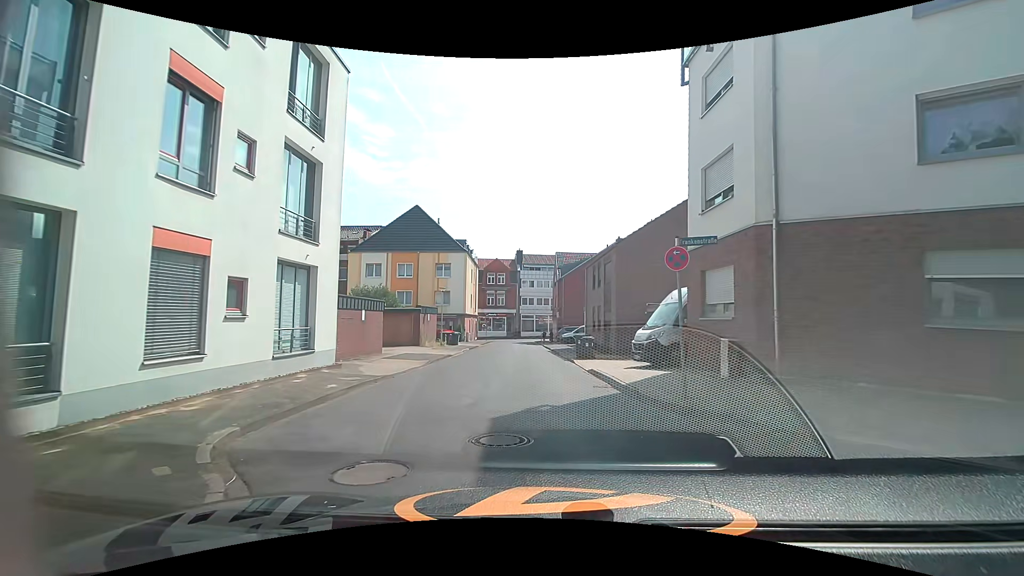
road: residential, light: Day
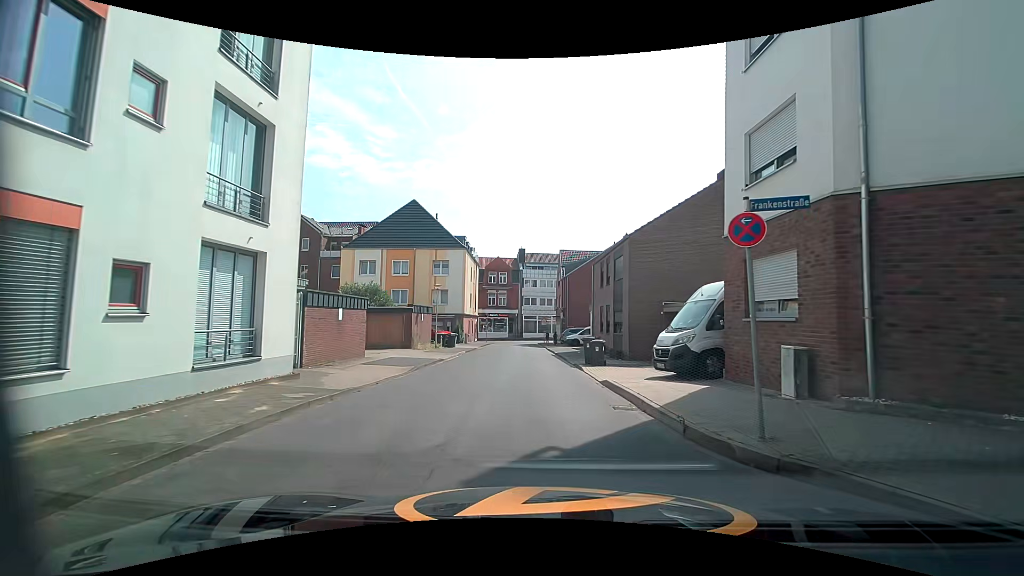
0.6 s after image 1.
(0.0, +2.8) m; -1°
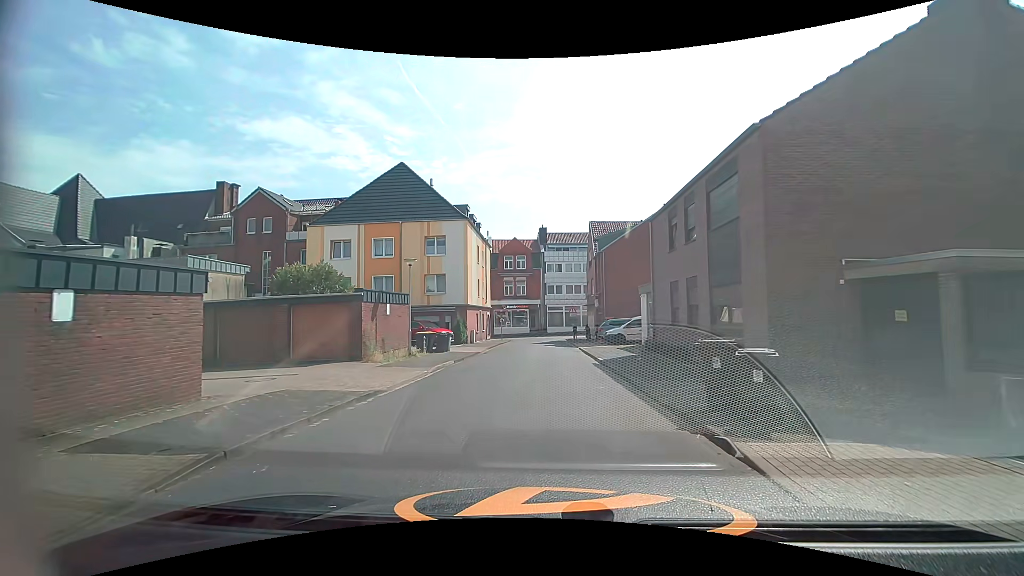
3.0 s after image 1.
(-0.2, +12.1) m; -1°
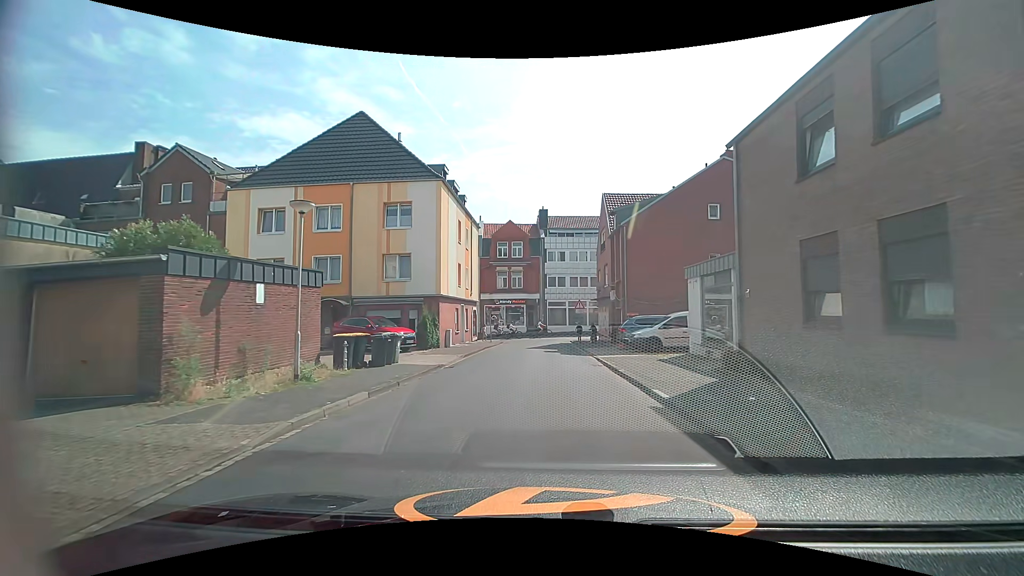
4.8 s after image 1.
(-0.3, +9.8) m; -1°
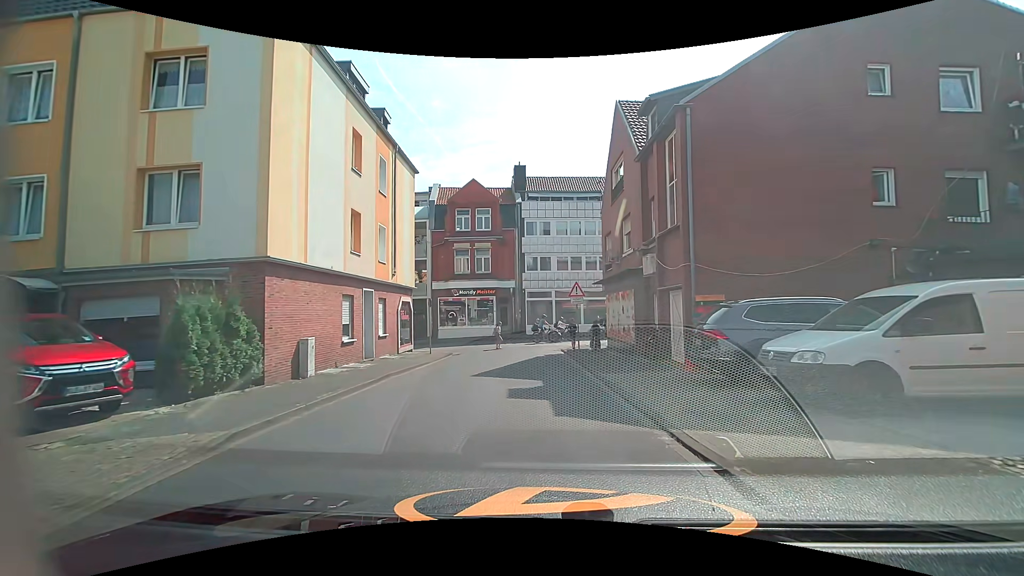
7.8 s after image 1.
(+0.2, +15.5) m; +2°
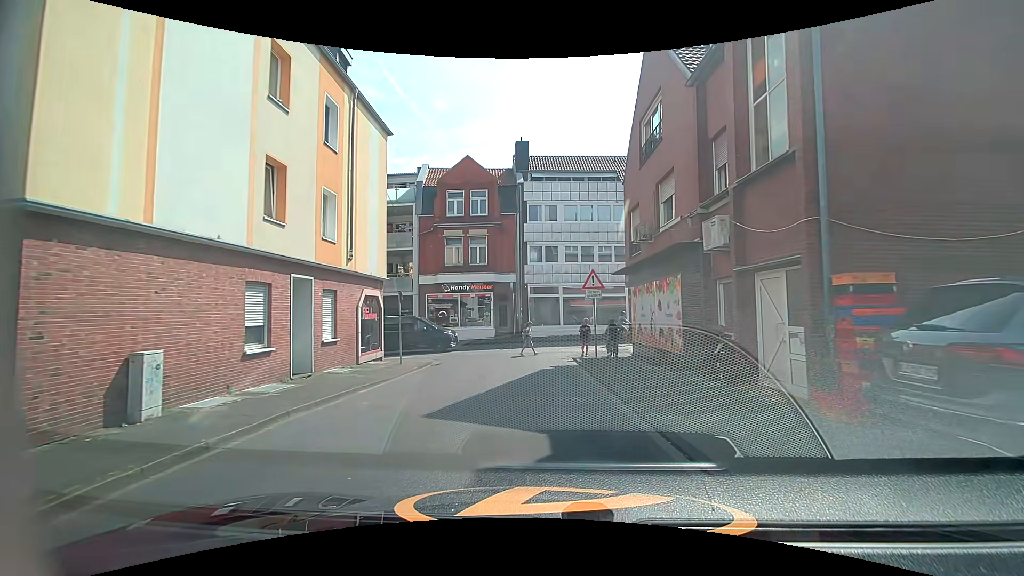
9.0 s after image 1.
(0.0, +5.6) m; -1°
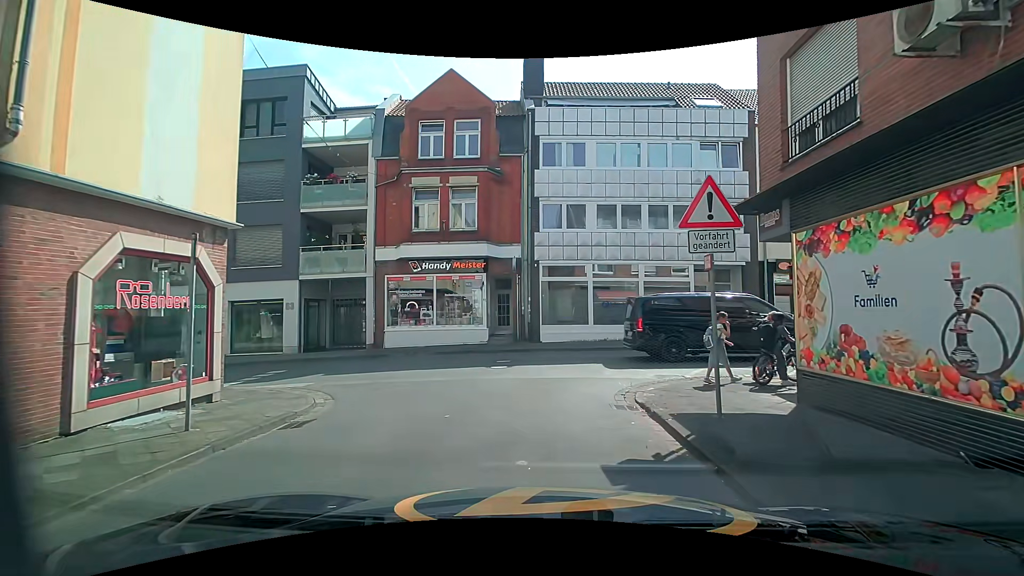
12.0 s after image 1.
(-0.1, +11.1) m; +1°
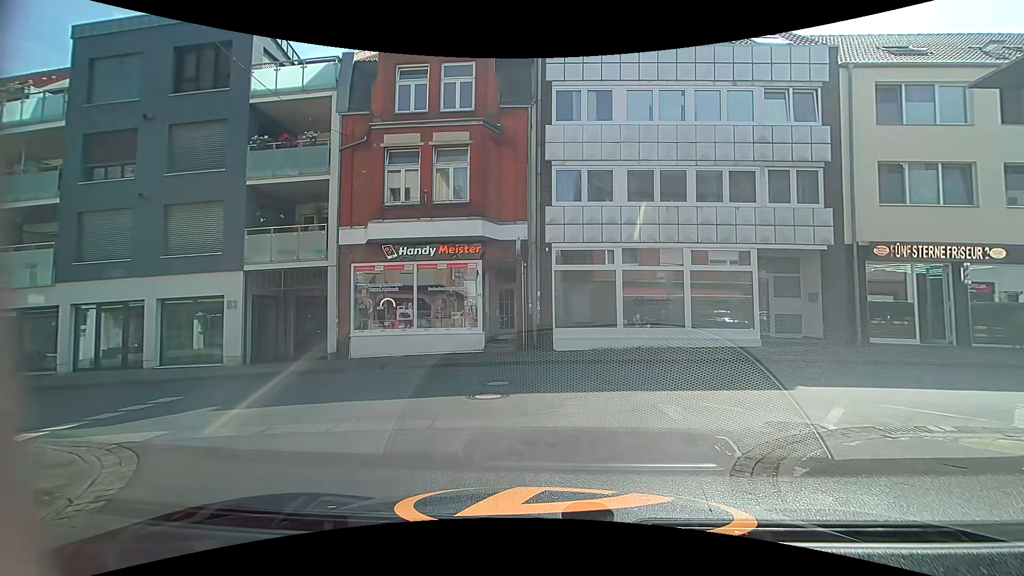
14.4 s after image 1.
(-0.1, +5.0) m; -3°
